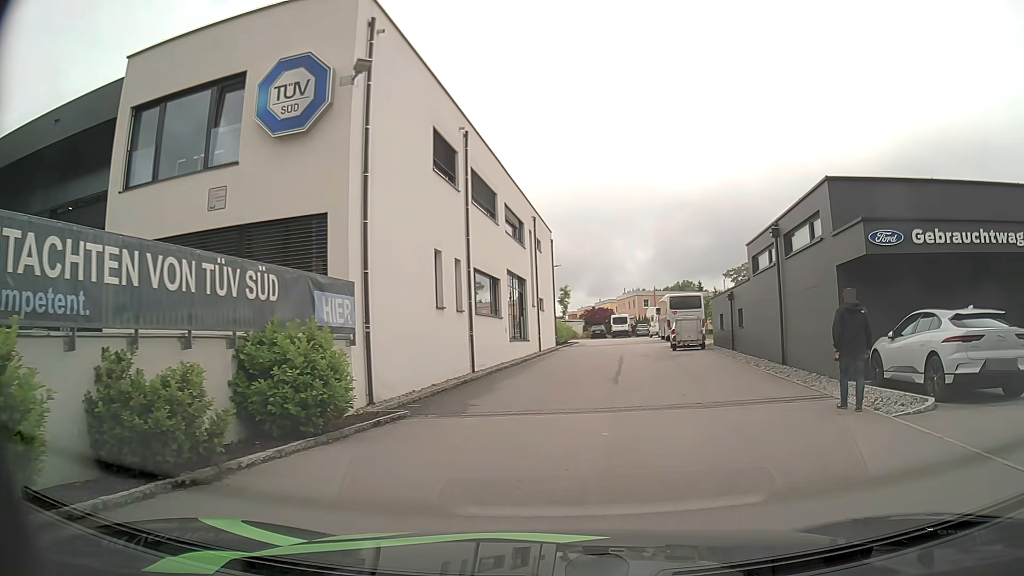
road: residential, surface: asphalt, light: Day
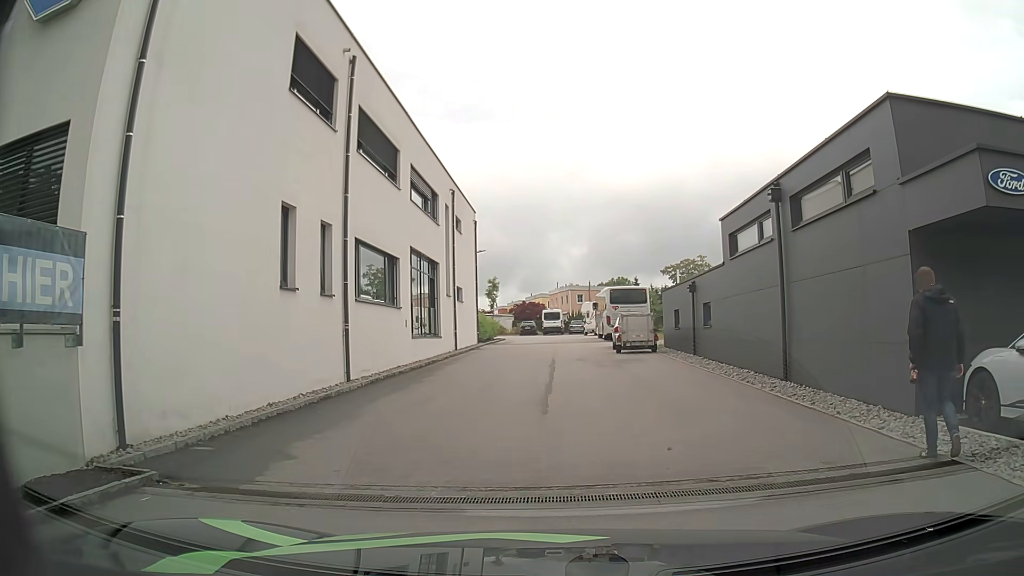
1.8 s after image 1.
(+0.4, +6.1) m; +5°
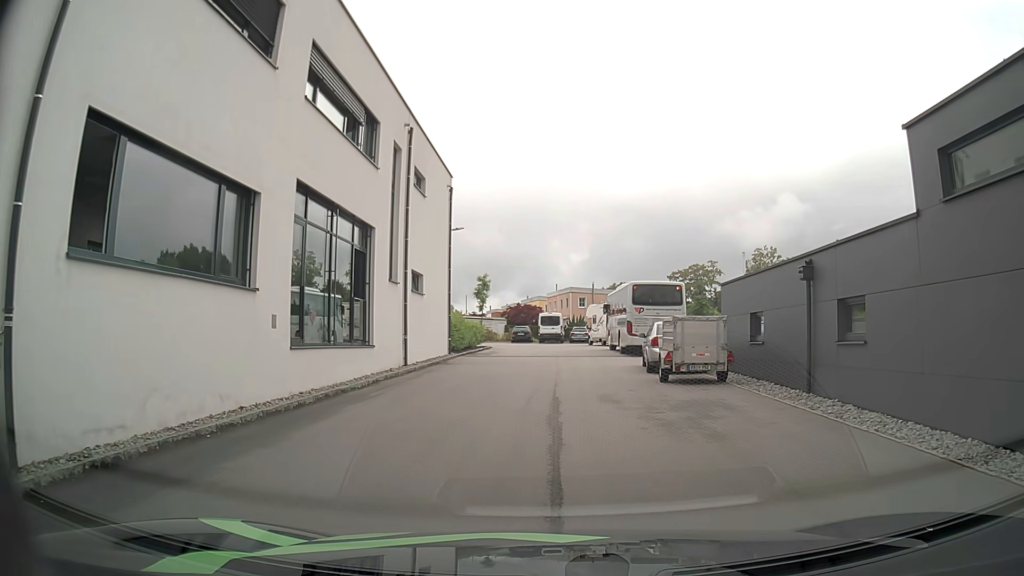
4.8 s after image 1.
(0.0, +10.9) m; 0°
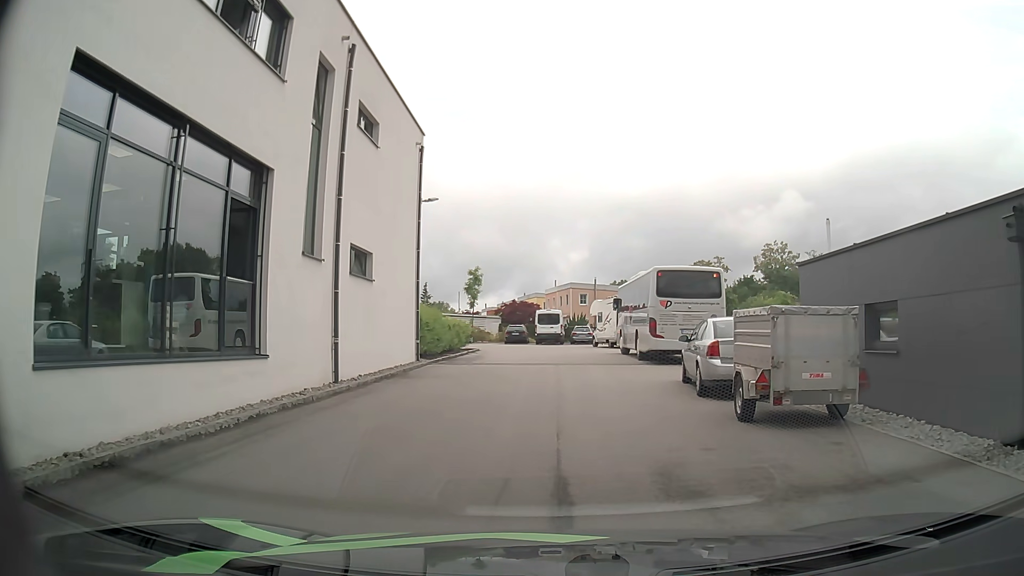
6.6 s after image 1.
(+0.1, +6.8) m; -1°
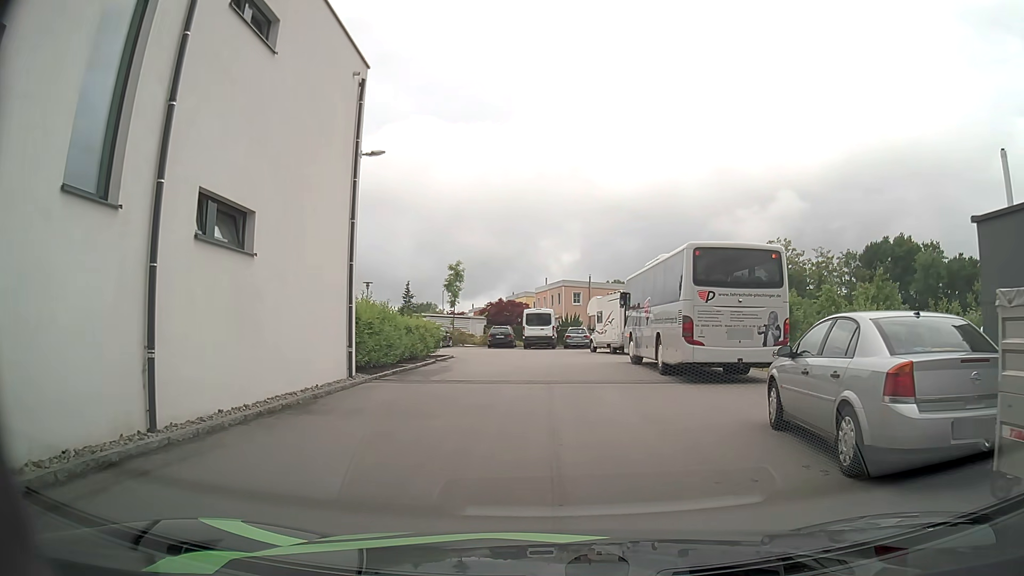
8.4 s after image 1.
(+0.2, +6.8) m; +1°
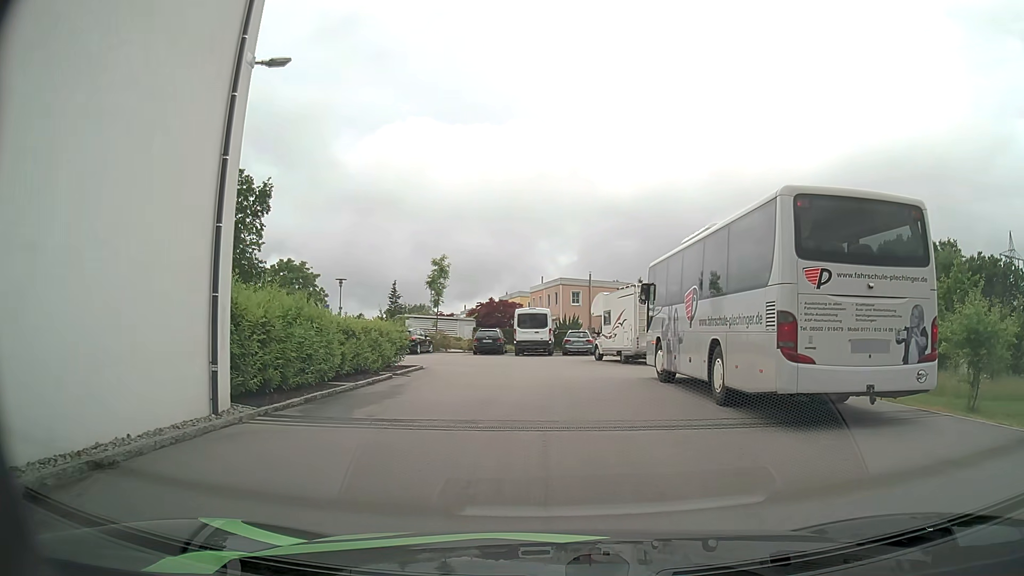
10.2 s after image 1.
(+0.1, +6.6) m; -1°
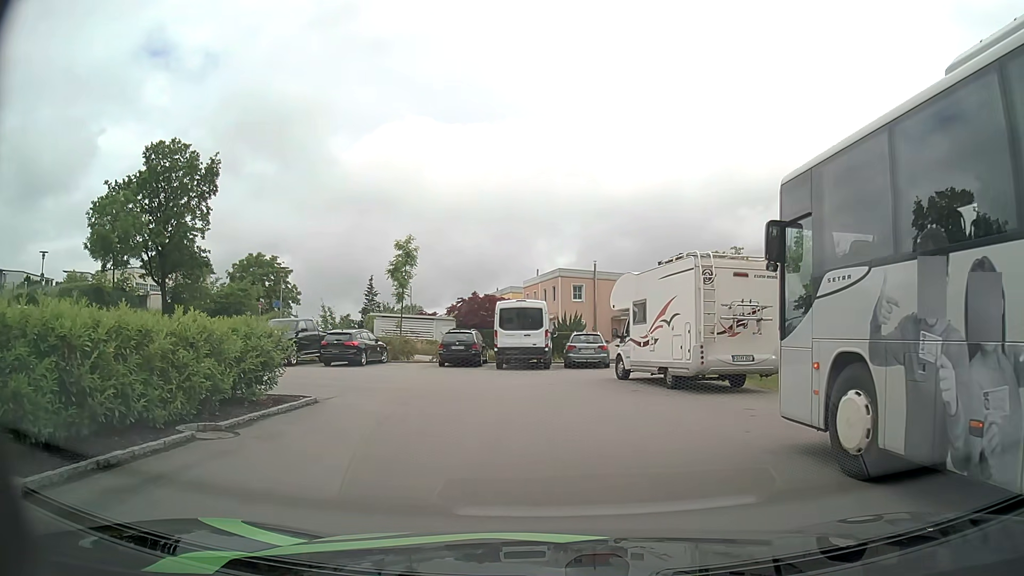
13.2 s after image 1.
(+0.3, +11.1) m; +2°
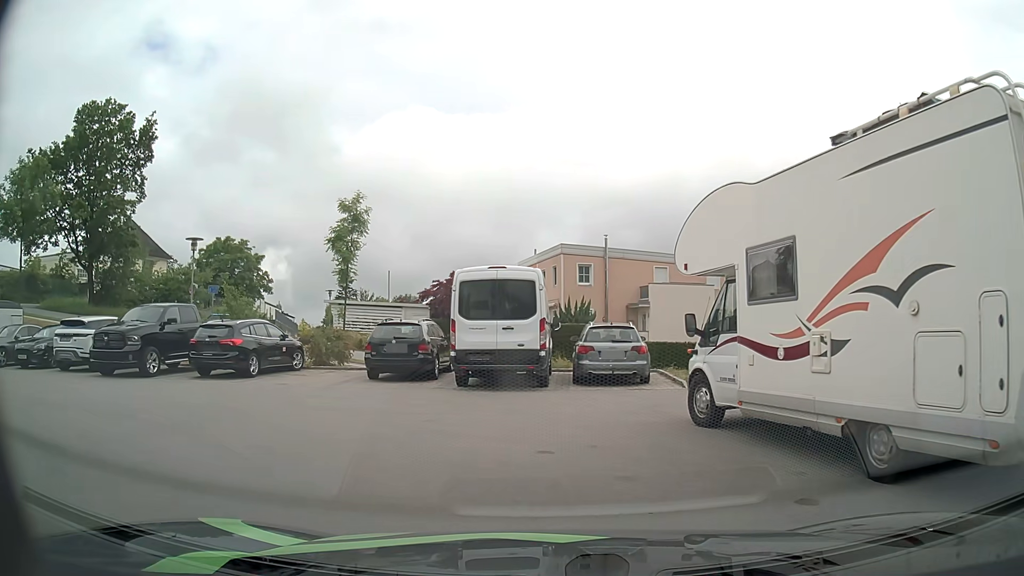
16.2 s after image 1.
(+0.1, +10.7) m; 0°
